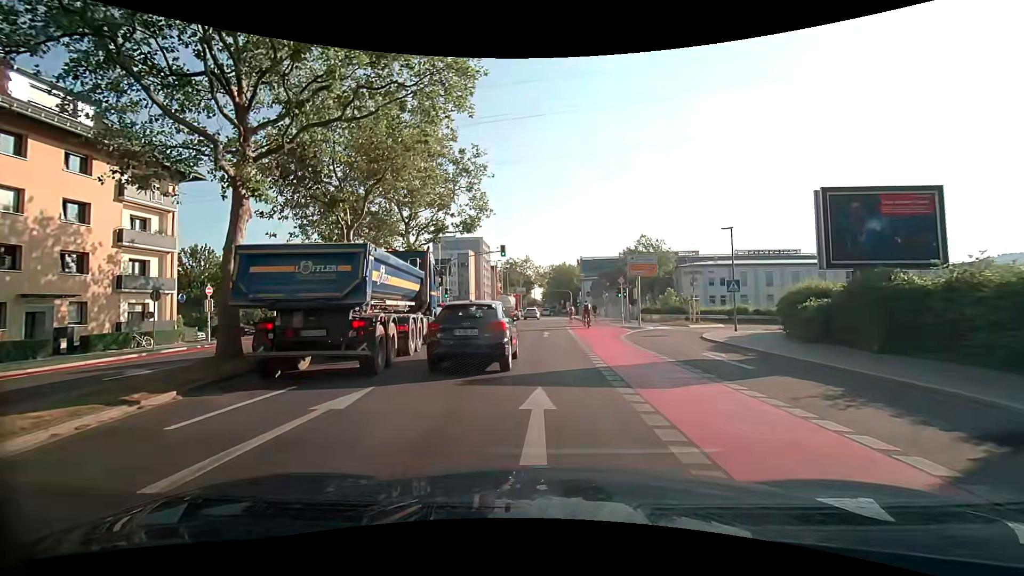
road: secondary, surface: asphalt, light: Day
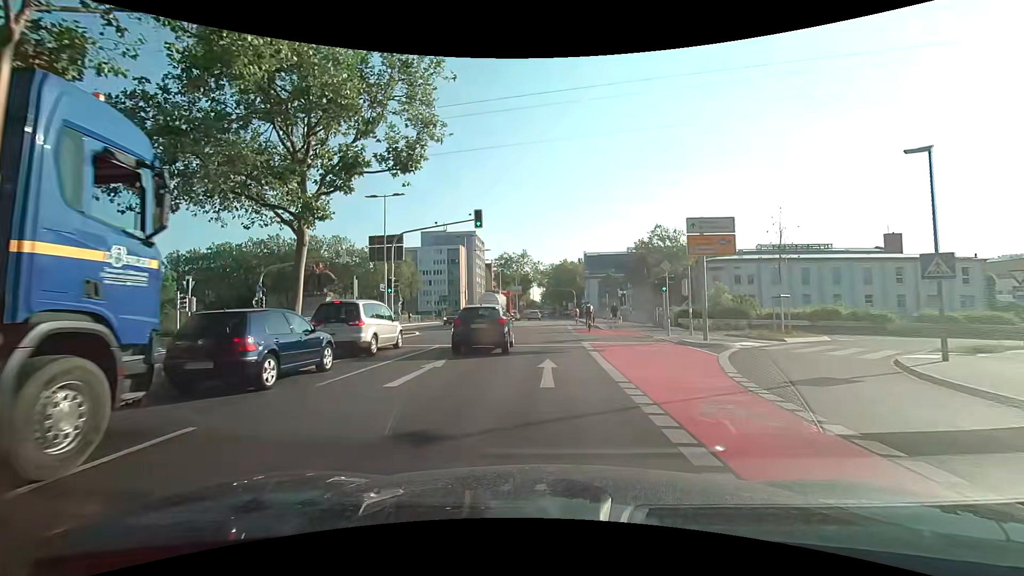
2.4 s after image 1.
(+0.5, +15.4) m; +2°
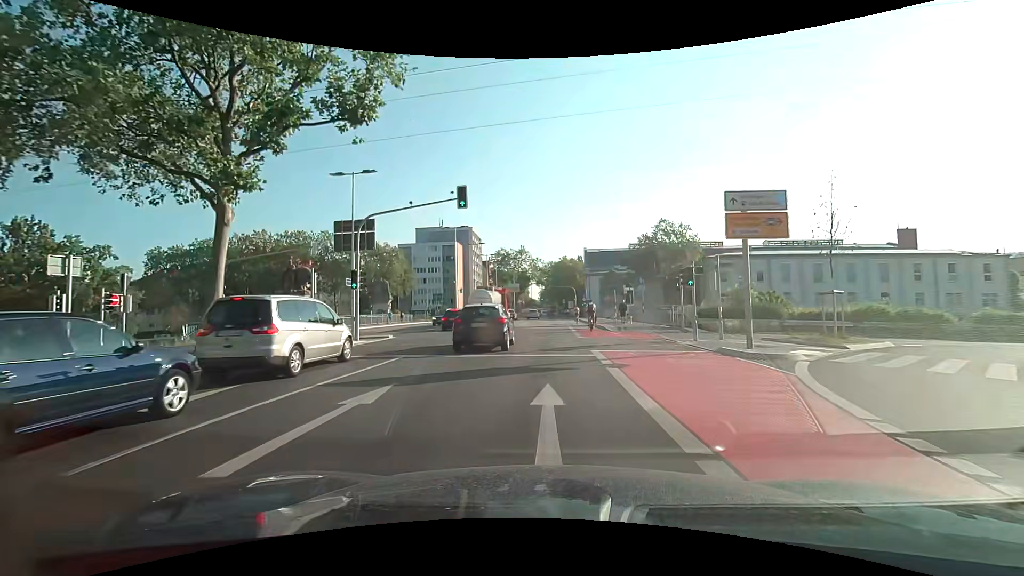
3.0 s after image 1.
(0.0, +4.8) m; +1°
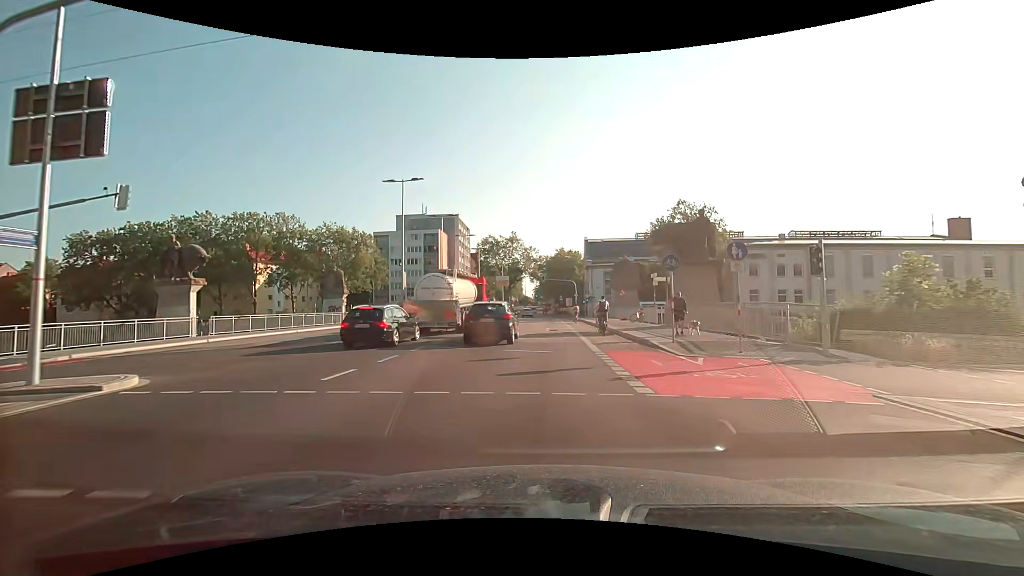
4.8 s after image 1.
(-0.3, +15.1) m; 0°
(0, +10) (0, +20) (0, +30) (0, +40) (0, +50) (0, +60) (-1, +70) (-1, +80) (-2, +90) (-2, +100) m
